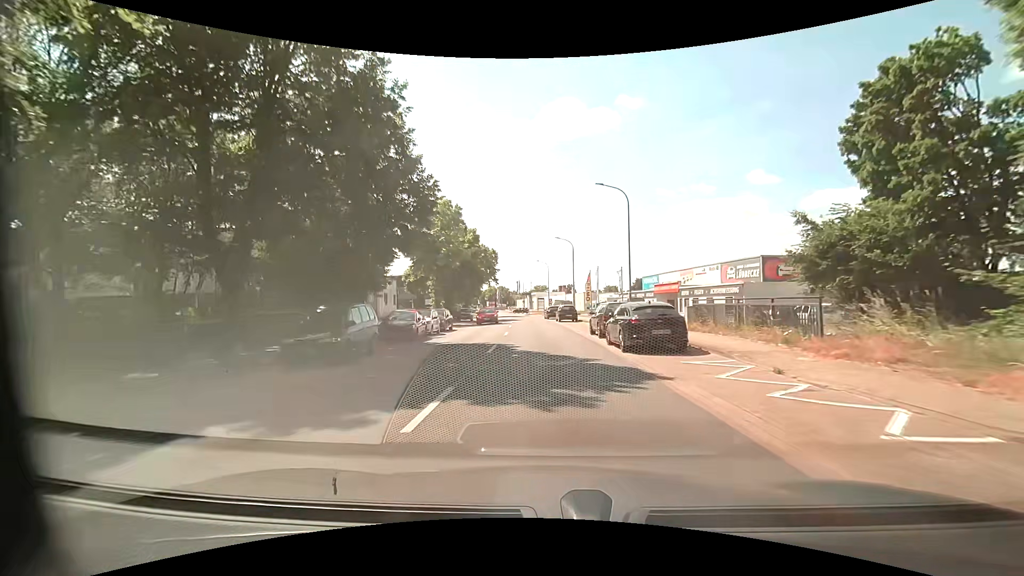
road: tertiary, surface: asphalt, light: Day
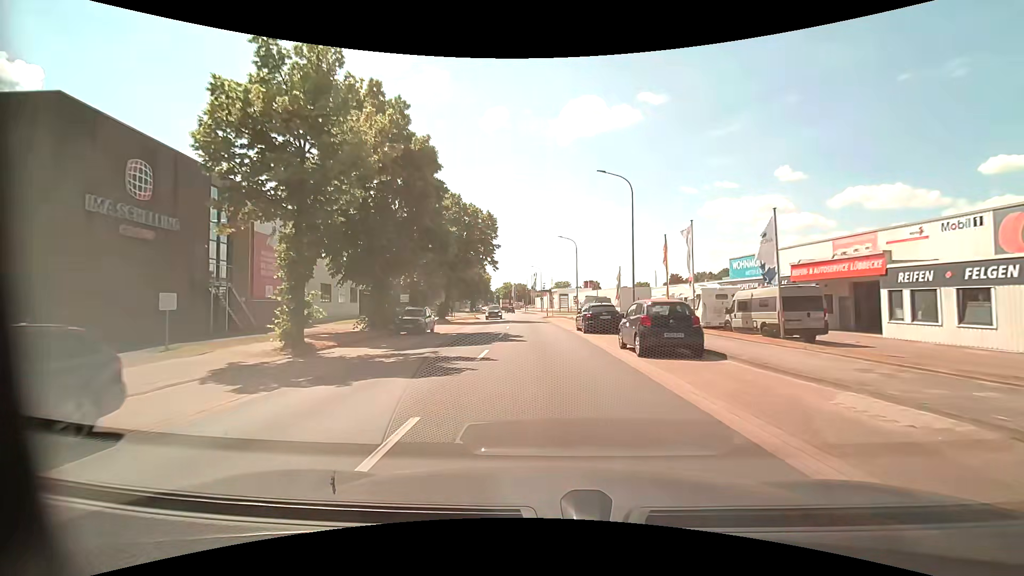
(-0.2, +29.5) m; -1°
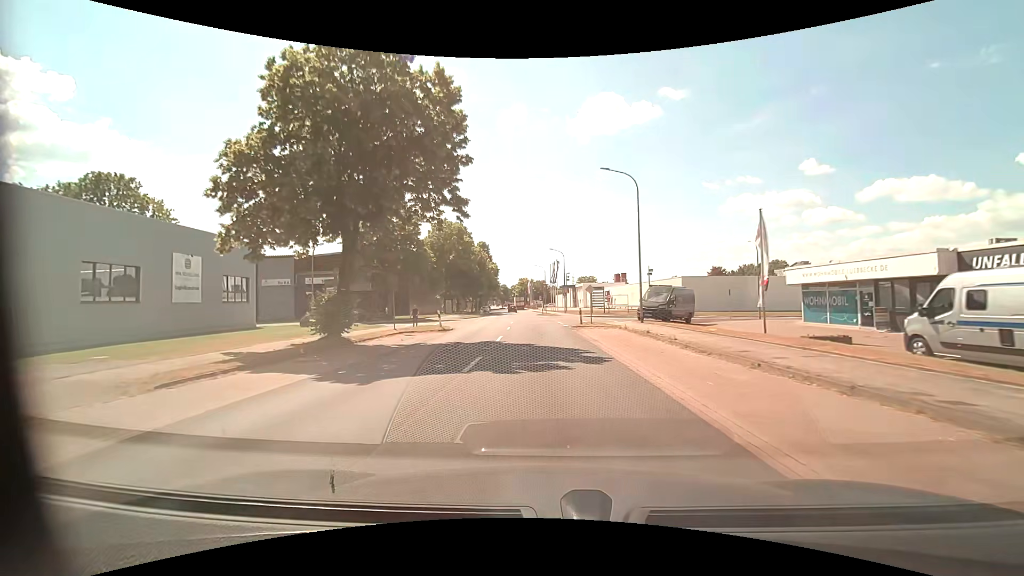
(-0.7, +29.1) m; -2°
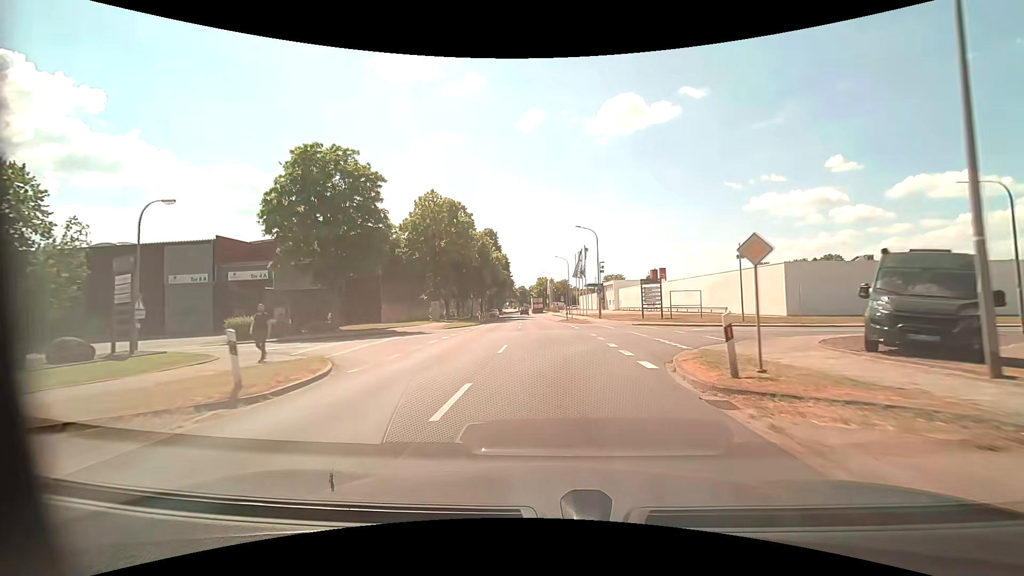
(-0.5, +22.2) m; -3°
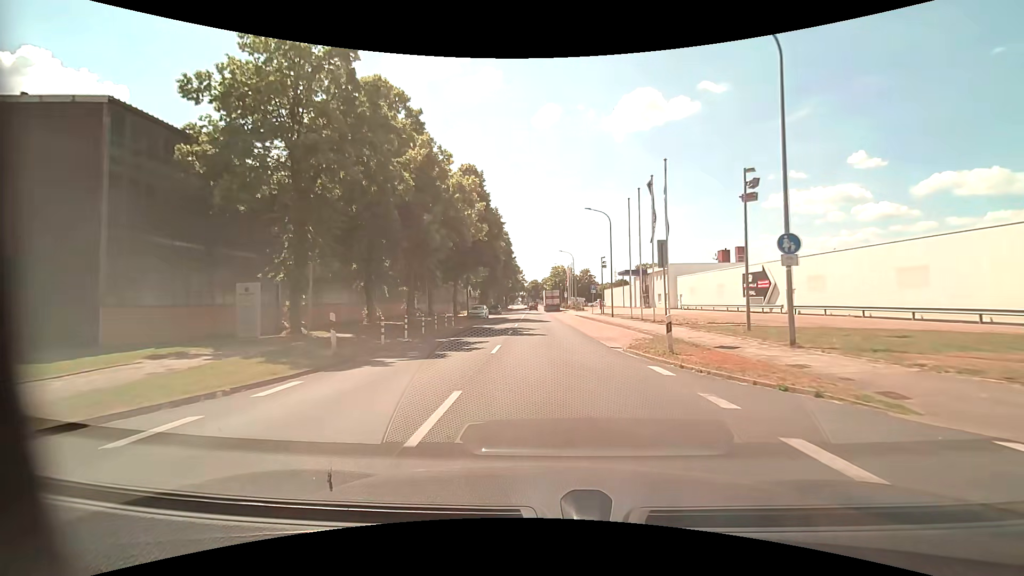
(-0.4, +37.3) m; -1°
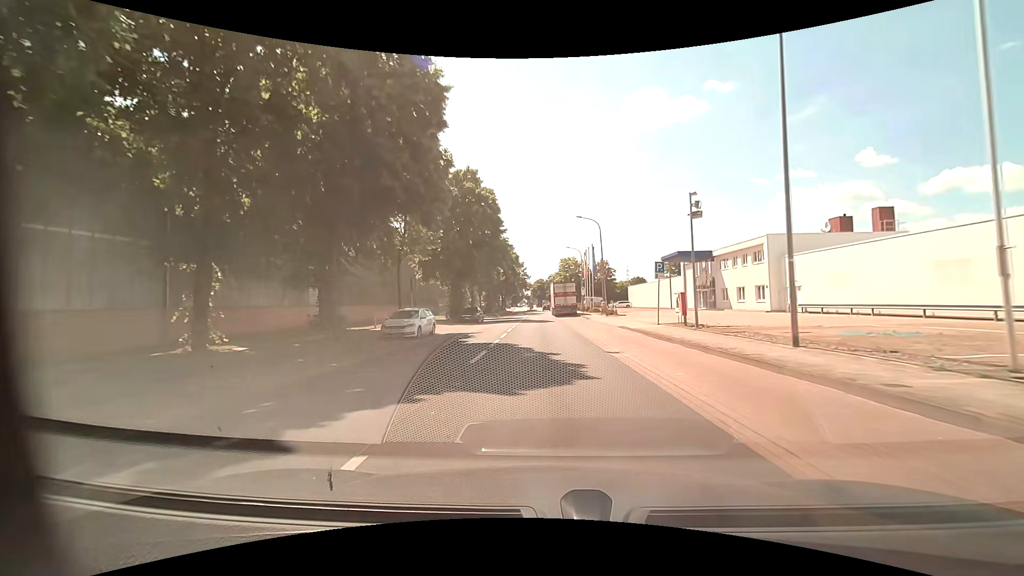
(-0.2, +30.5) m; -1°
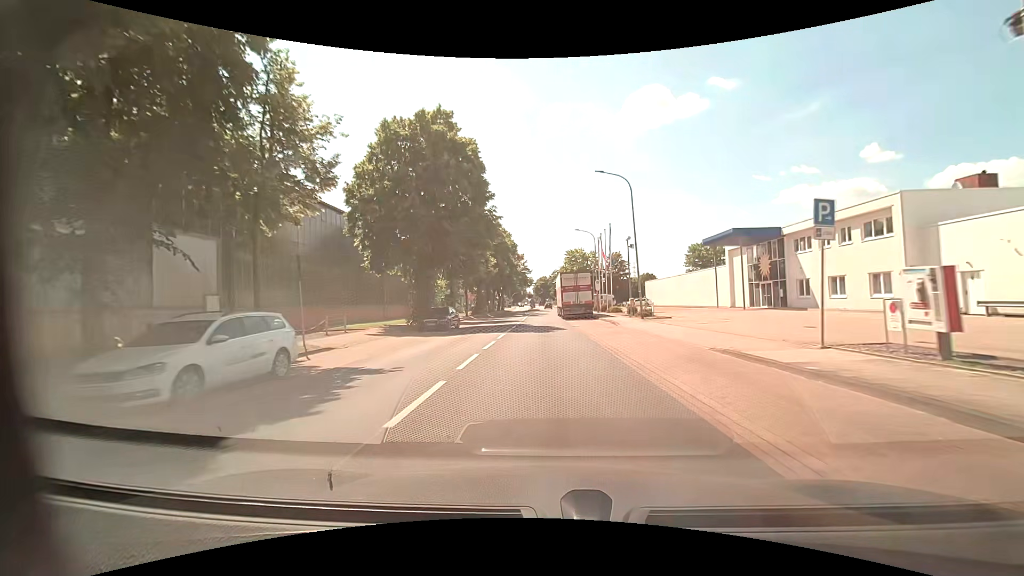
(0.0, +15.4) m; 0°
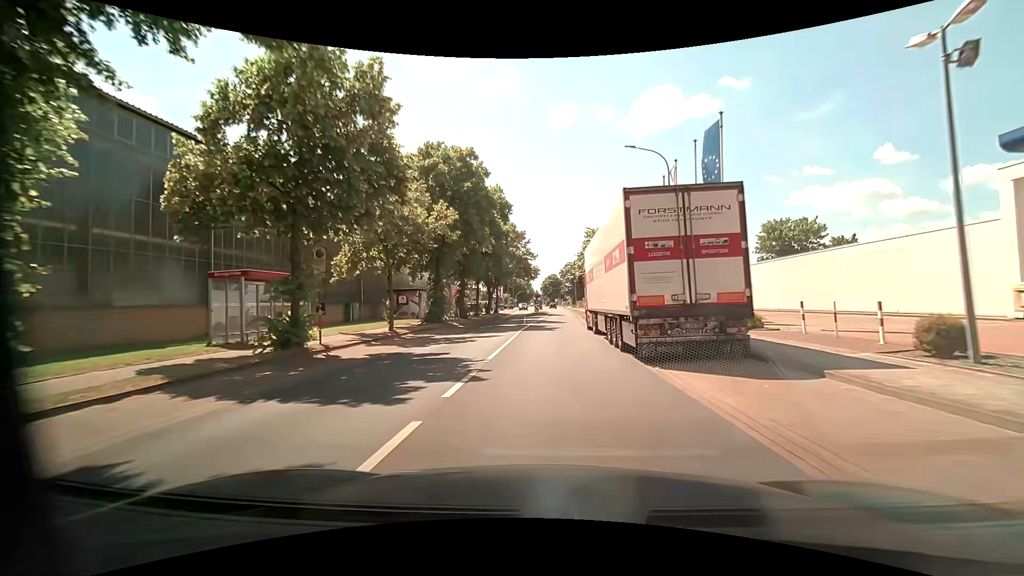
(-0.6, +30.0) m; -2°
(0, +10) (0, +20) (0, +30) (+1, +40) (+2, +50) (+2, +60) (+3, +70) (+3, +80) (+3, +90) (+3, +100) m
